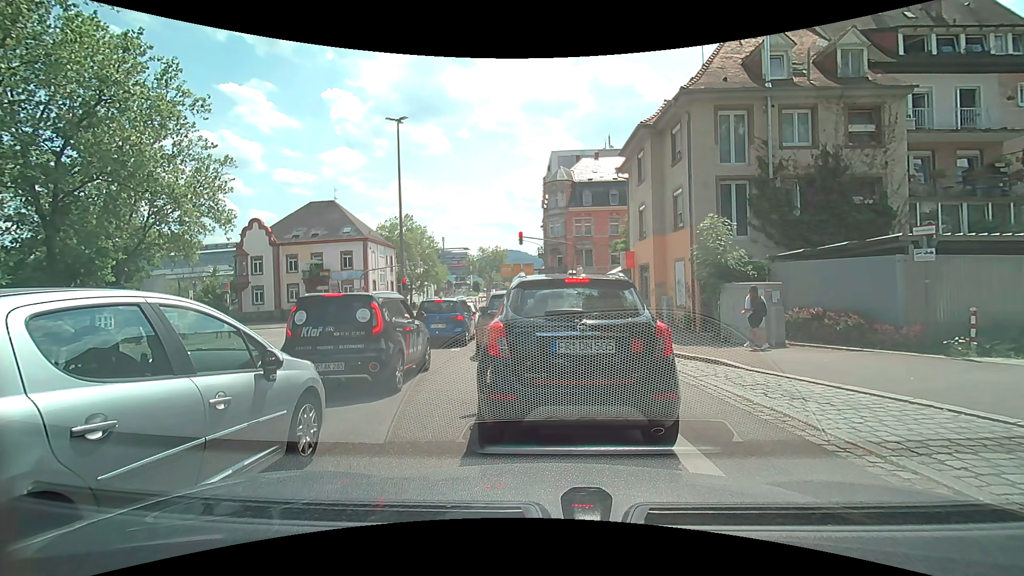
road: secondary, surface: asphalt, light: Day
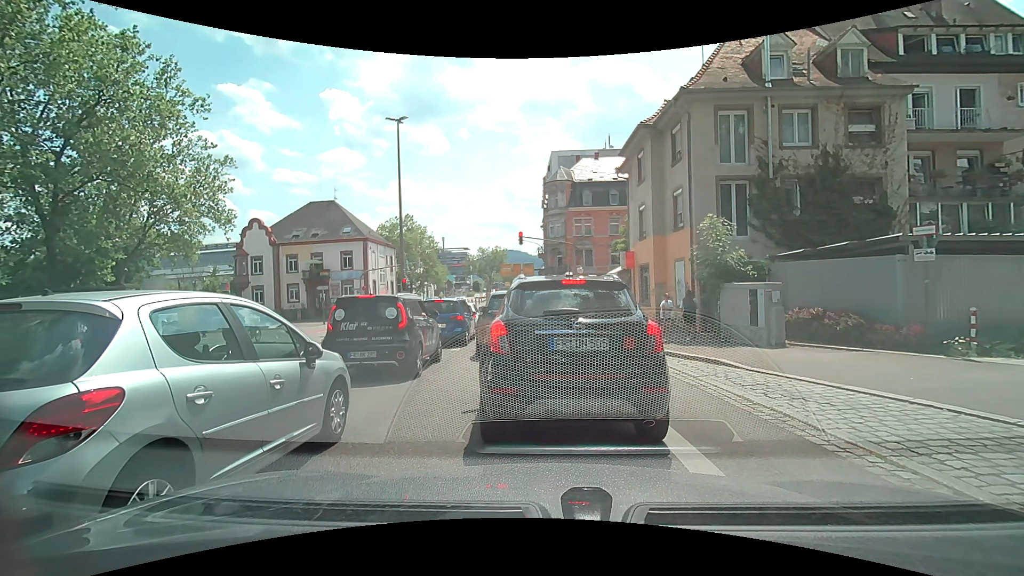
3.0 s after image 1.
(0.0, 0.0) m; 0°
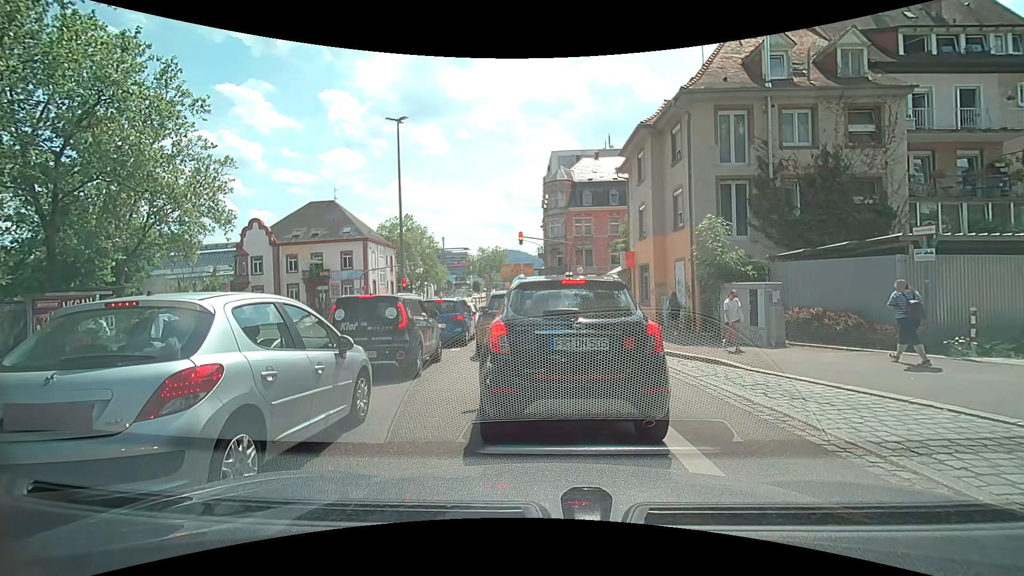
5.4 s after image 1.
(0.0, 0.0) m; 0°
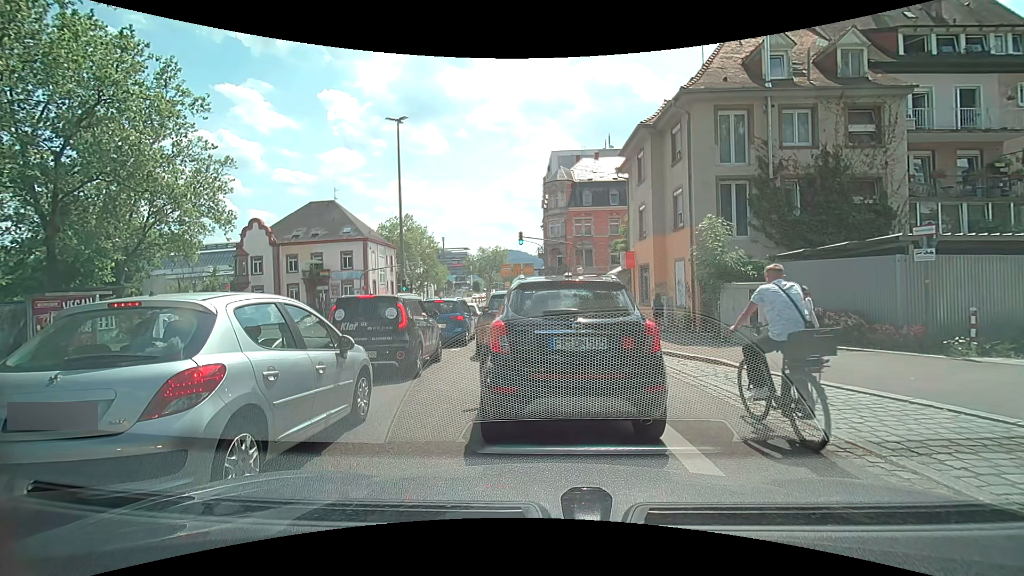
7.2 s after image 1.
(0.0, 0.0) m; 0°
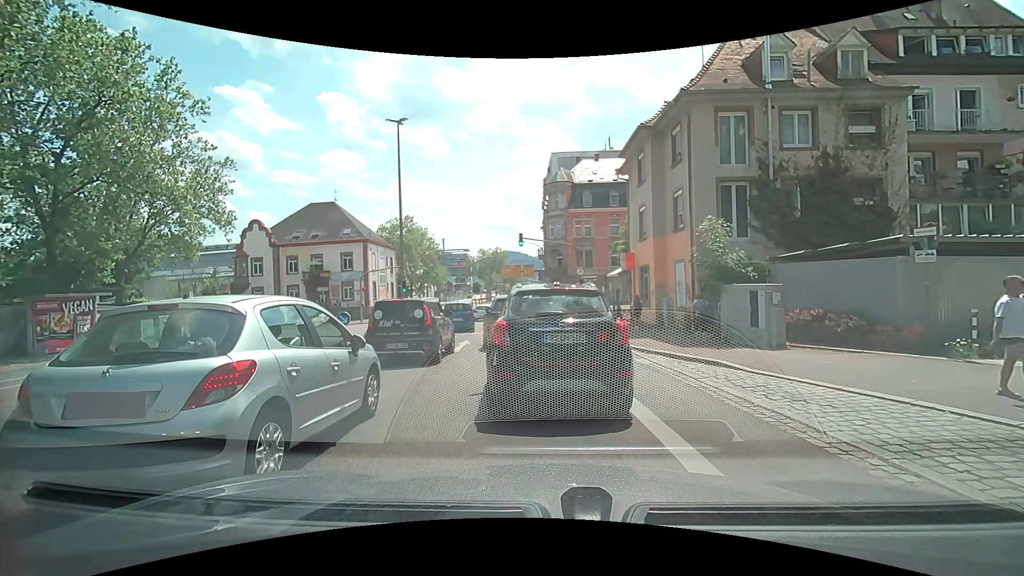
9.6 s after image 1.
(0.0, 0.0) m; 0°
